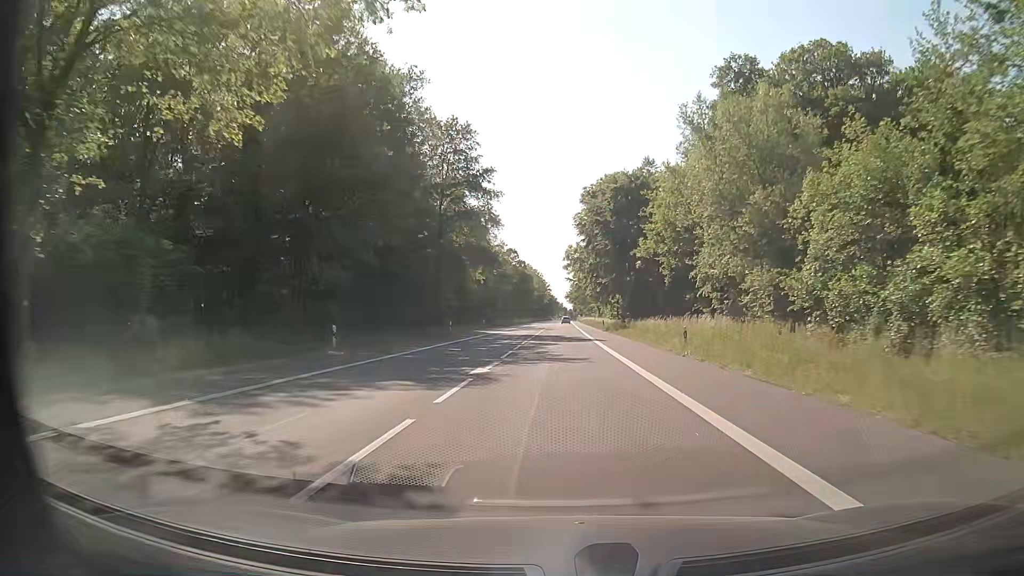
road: secondary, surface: asphalt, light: Day
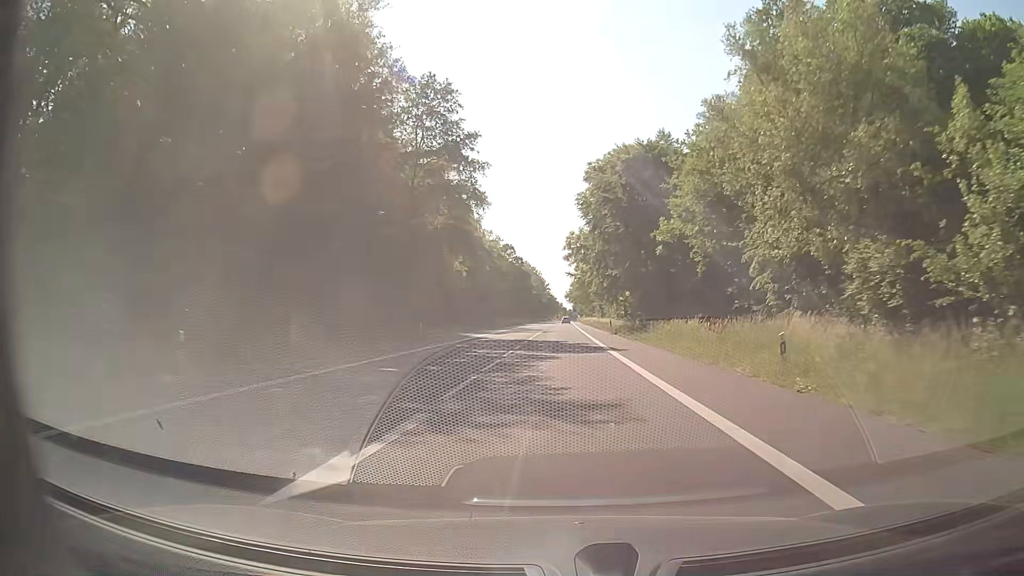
(0.0, +11.5) m; 0°
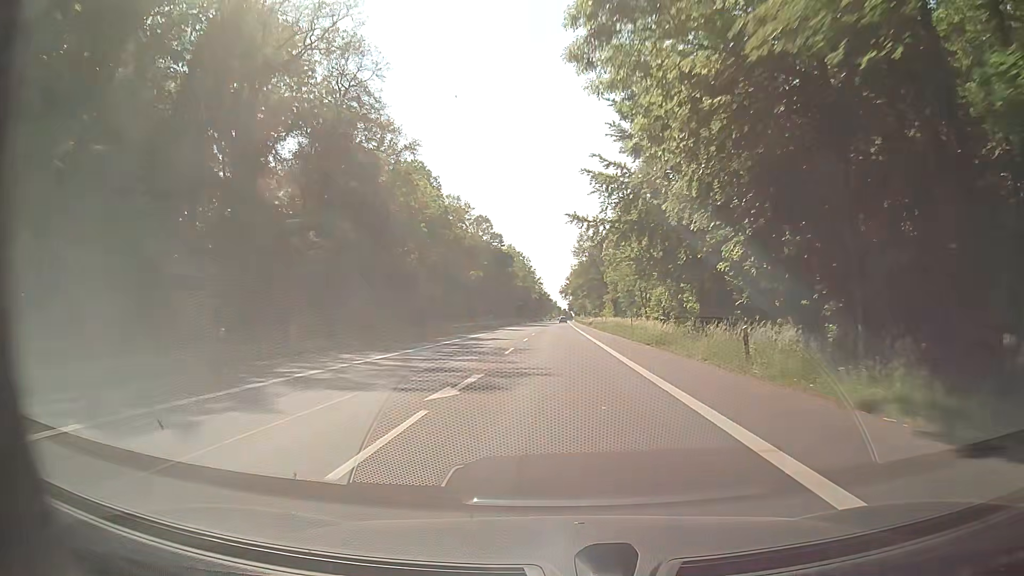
(+0.1, +47.5) m; 0°
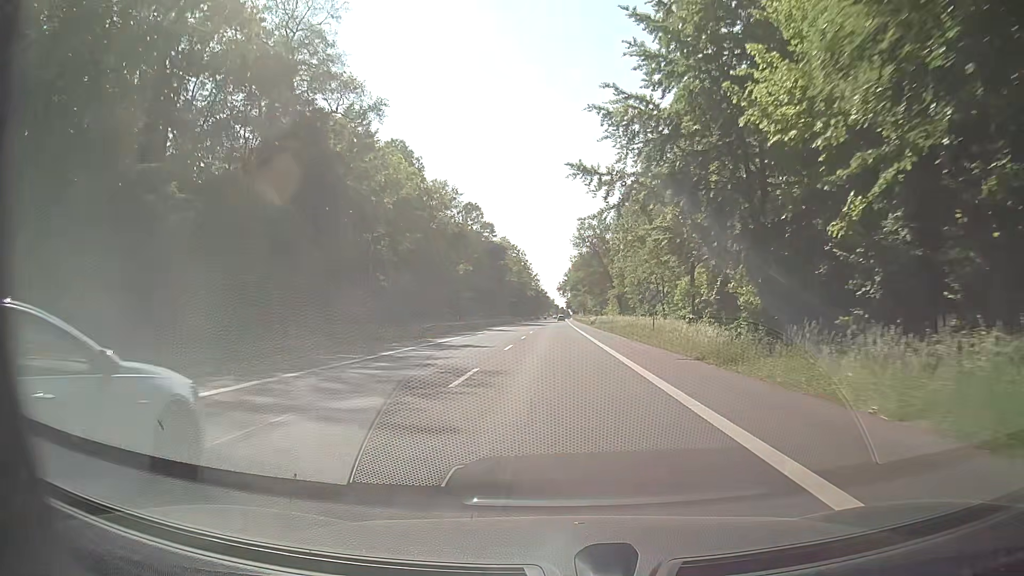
(0.0, +11.9) m; 0°
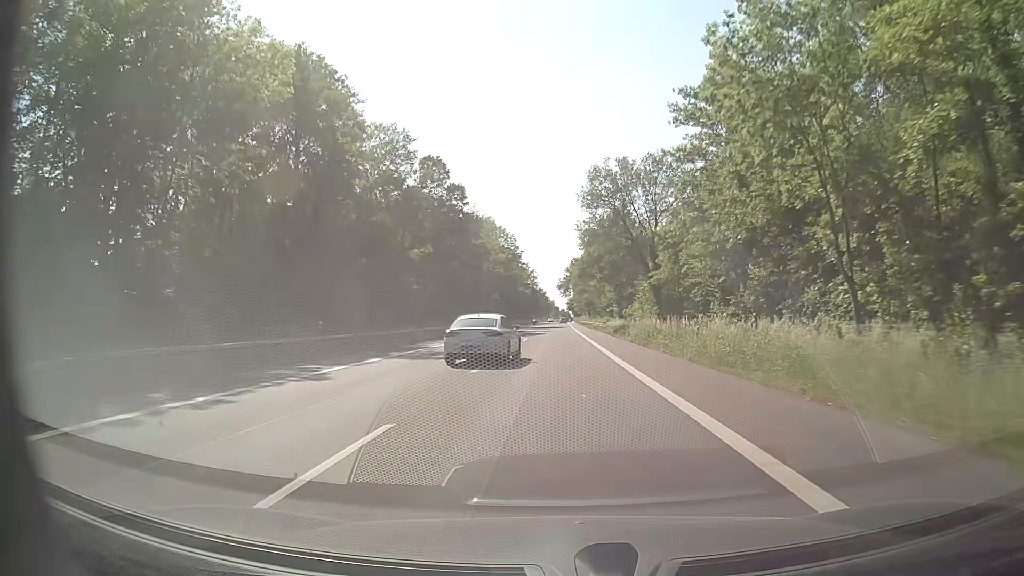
(+0.3, +34.6) m; +1°
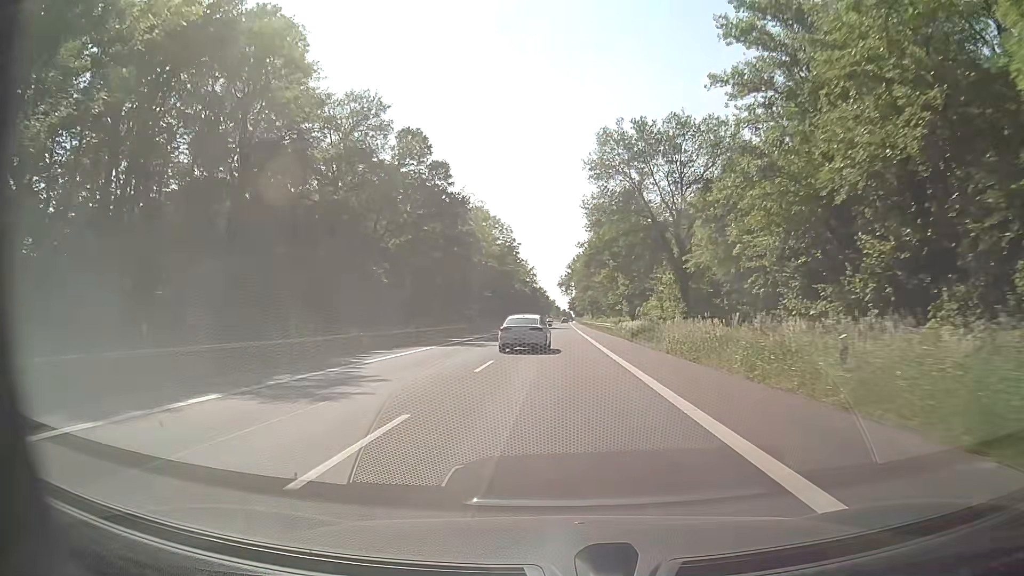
(-0.1, +11.7) m; -1°
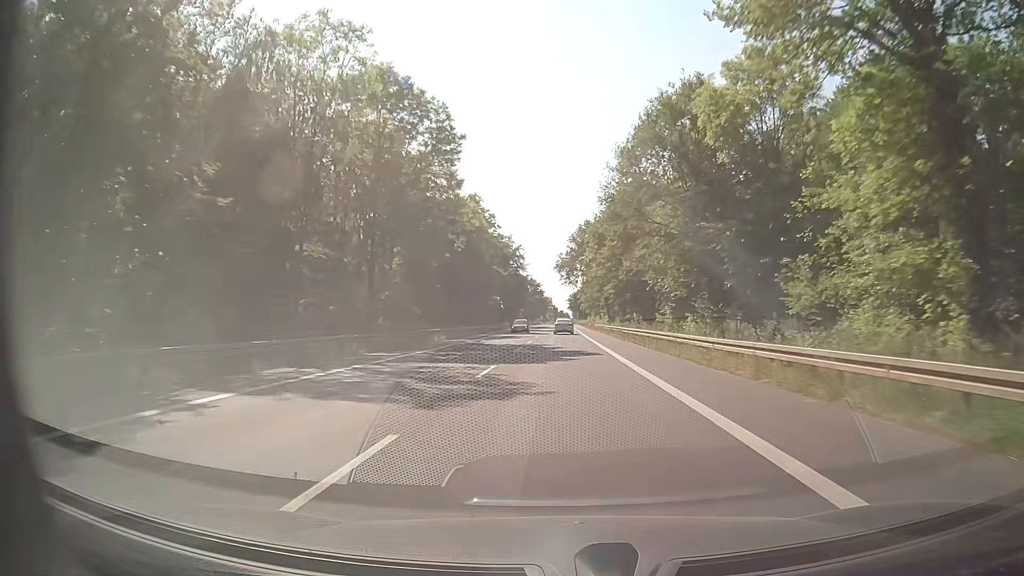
(+0.2, +62.0) m; +1°
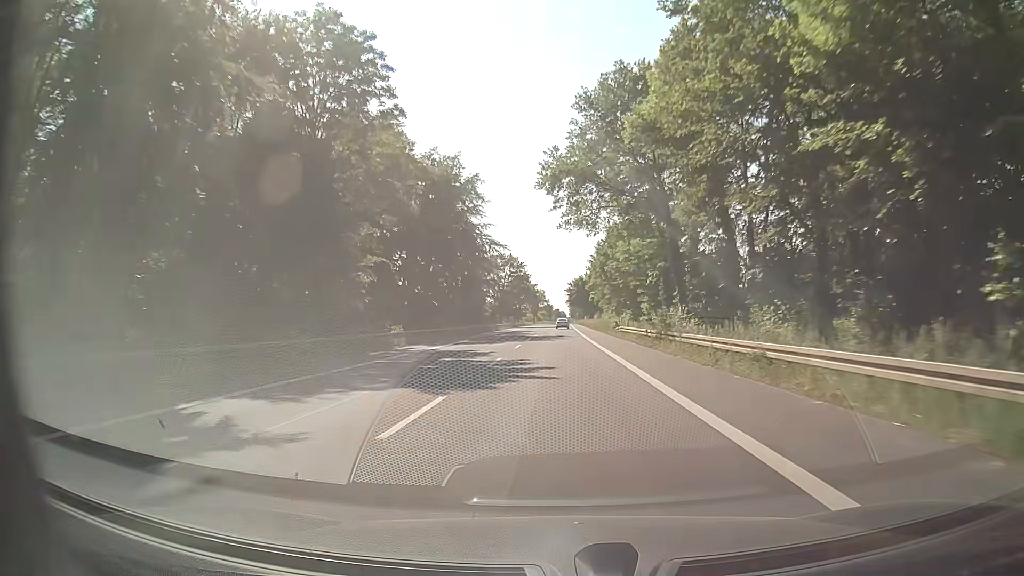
(+0.1, +68.7) m; 0°
(0, +10) (0, +20) (0, +30) (0, +40) (0, +50) (0, +60) (0, +70) (+1, +80) (+1, +90) (+1, +100) m
